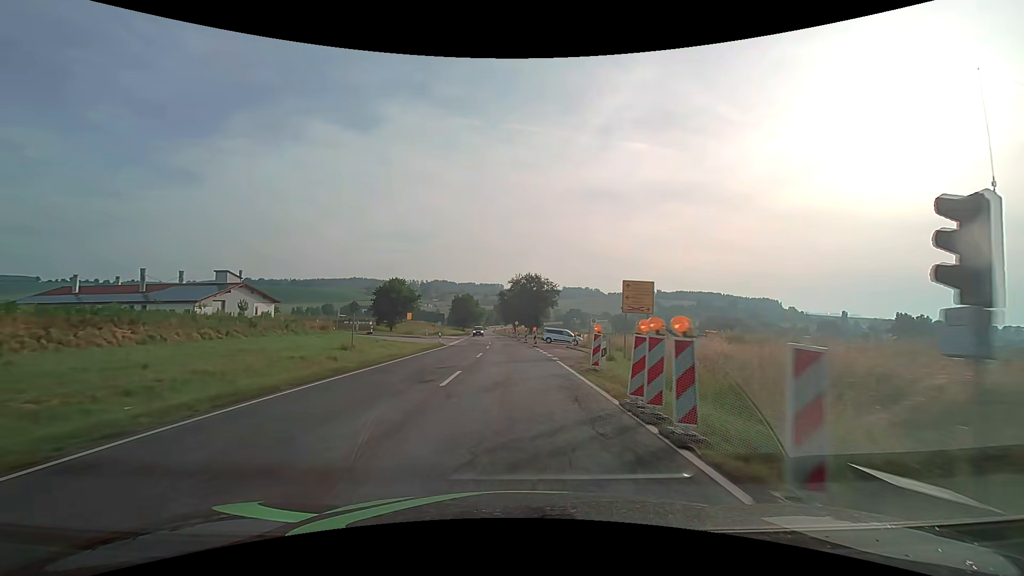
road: secondary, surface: asphalt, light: Day
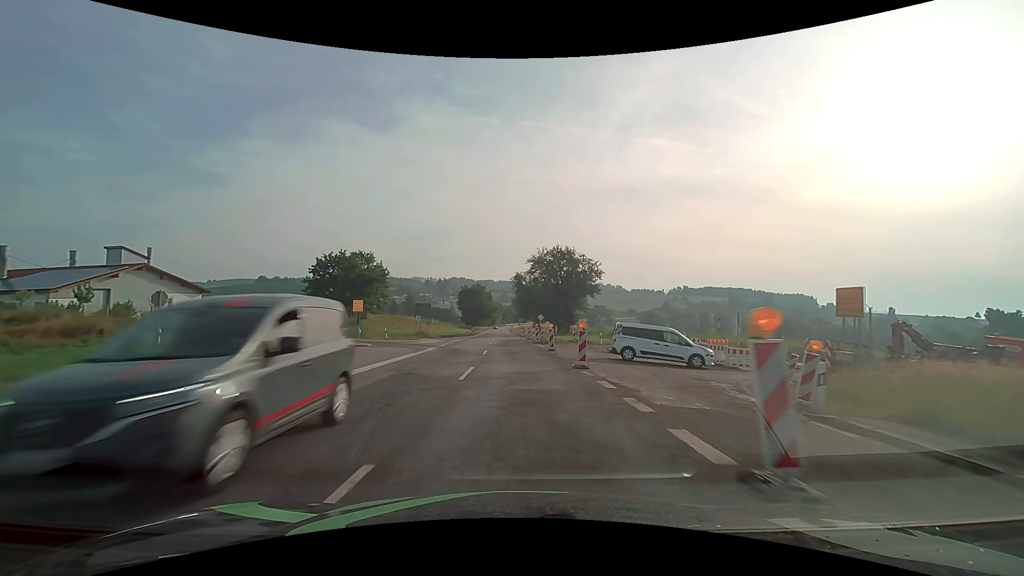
(-0.6, +35.1) m; -2°
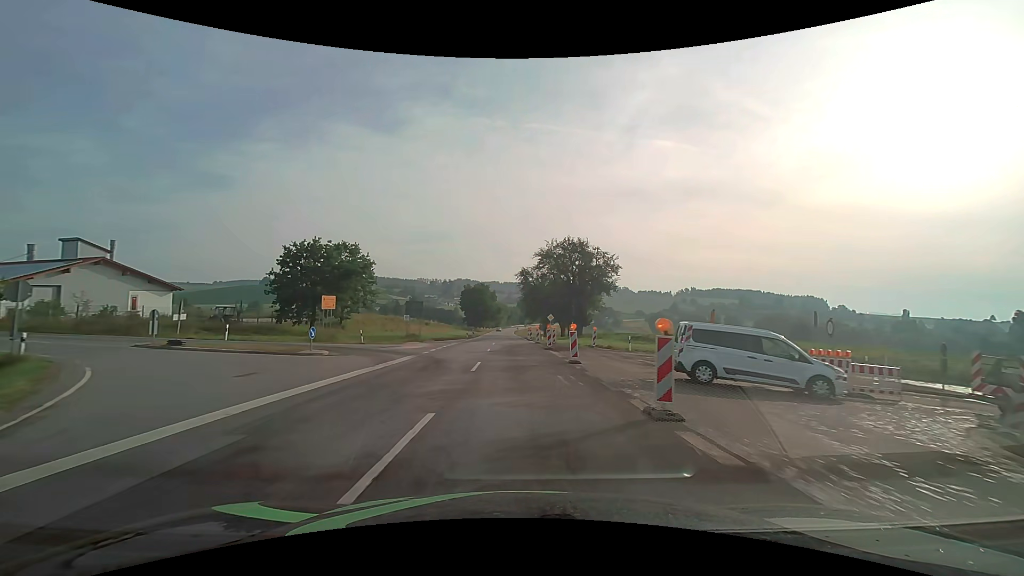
(0.0, +9.0) m; -1°
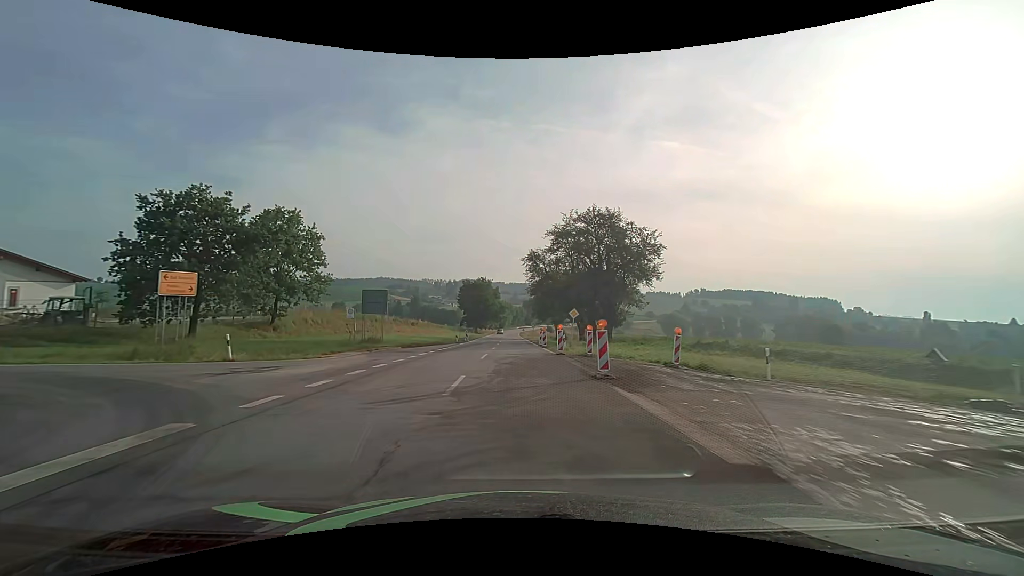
(-0.1, +18.3) m; -1°
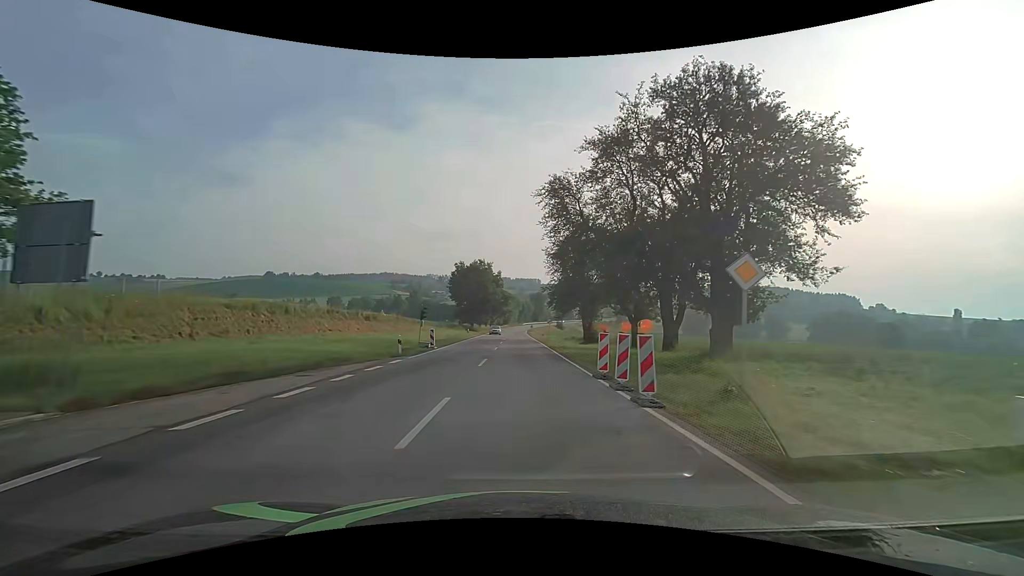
(-0.2, +28.1) m; -1°
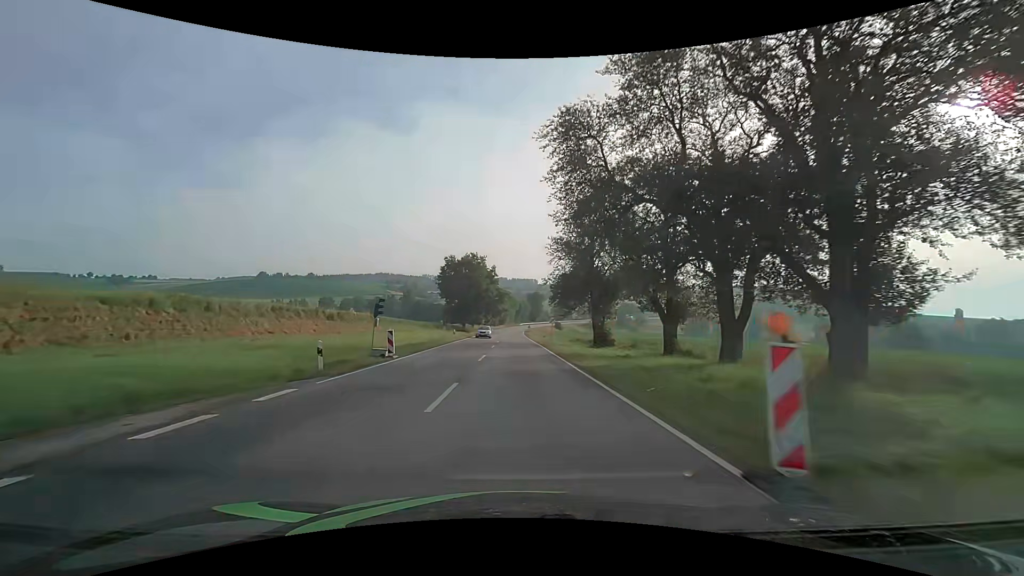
(0.0, +9.7) m; +1°
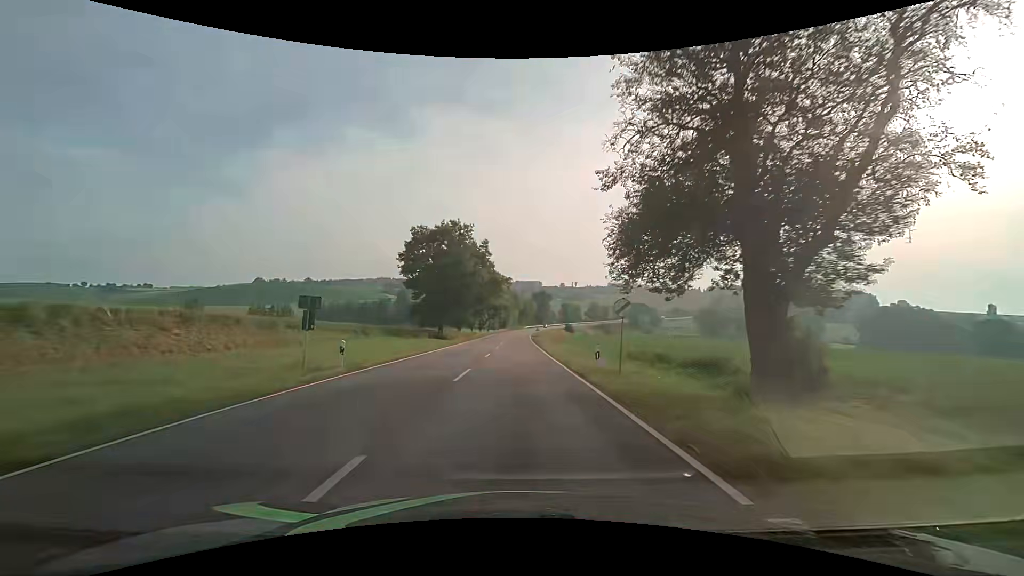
(-0.1, +31.0) m; -1°
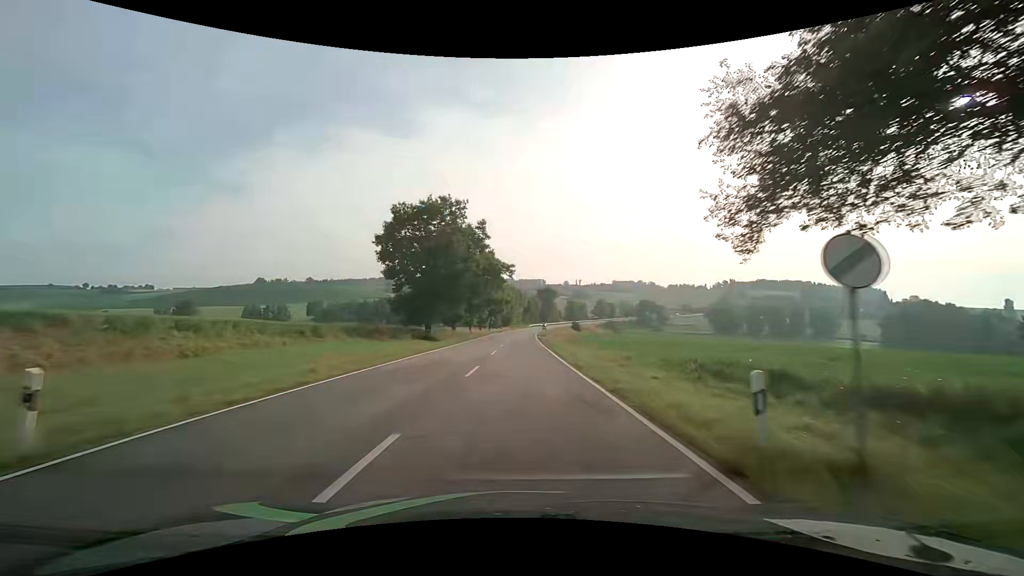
(0.0, +11.0) m; 0°
(0, +10) (0, +20) (0, +30) (0, +40) (0, +50) (+1, +60) (+1, +70) (+1, +80) (+2, +90) (+2, +100) m
